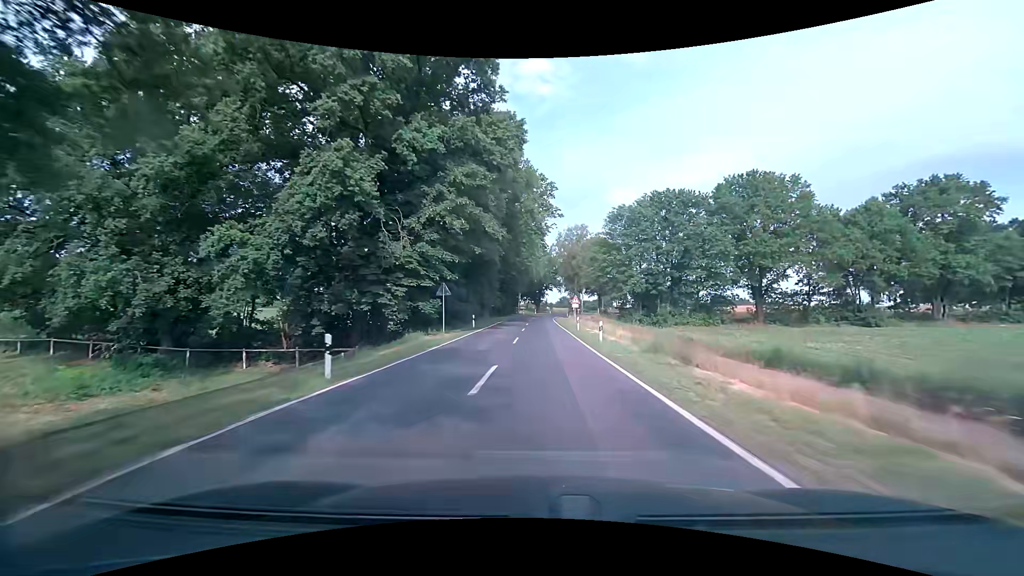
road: secondary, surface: asphalt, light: Day
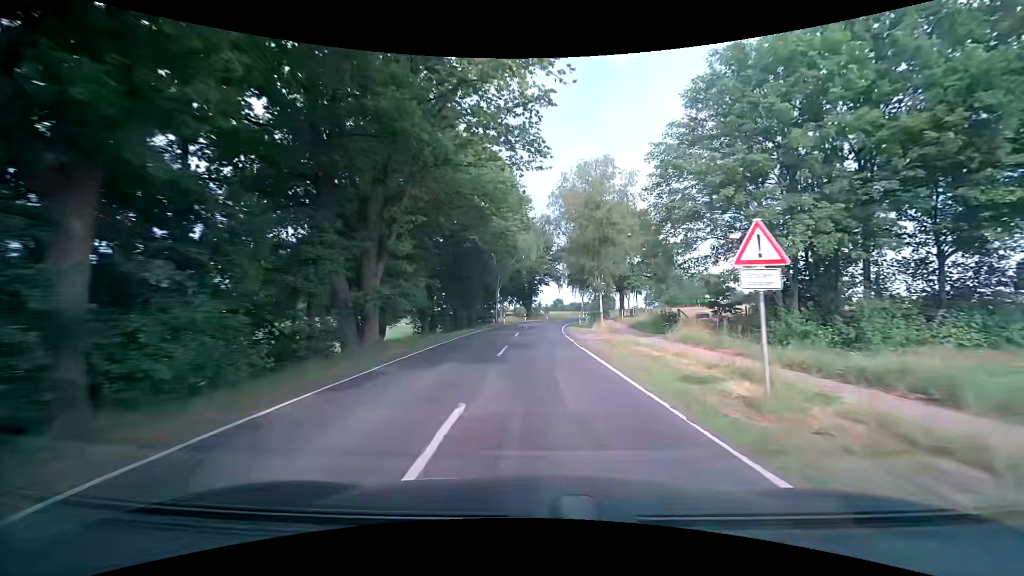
(+0.2, +41.1) m; +1°
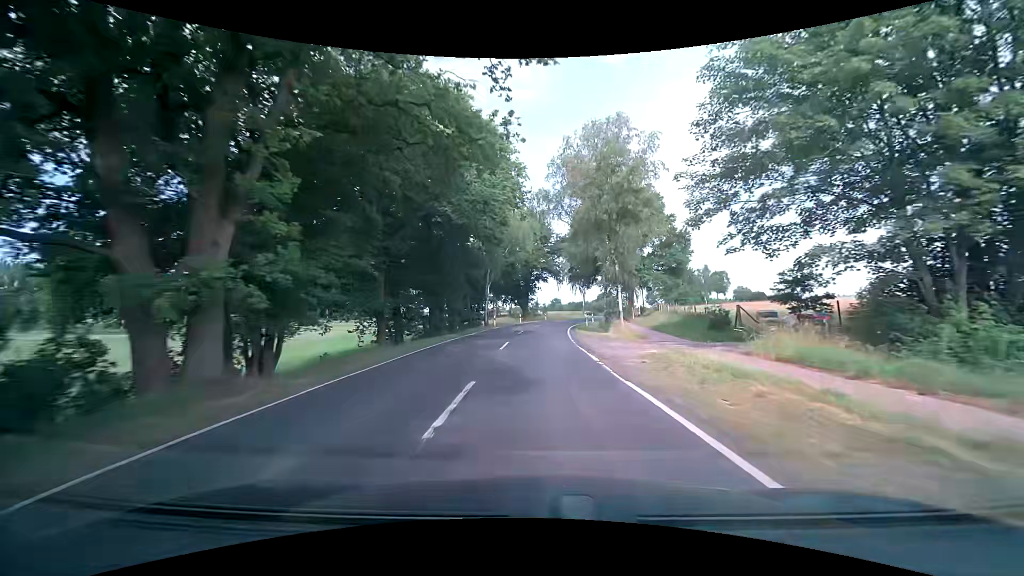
(0.0, +10.1) m; 0°
(0, +10) (0, +20) (0, +30) (+1, +40) (+2, +50) (+3, +60) (+5, +70) (+8, +79) (+10, +89) (+14, +98) m
